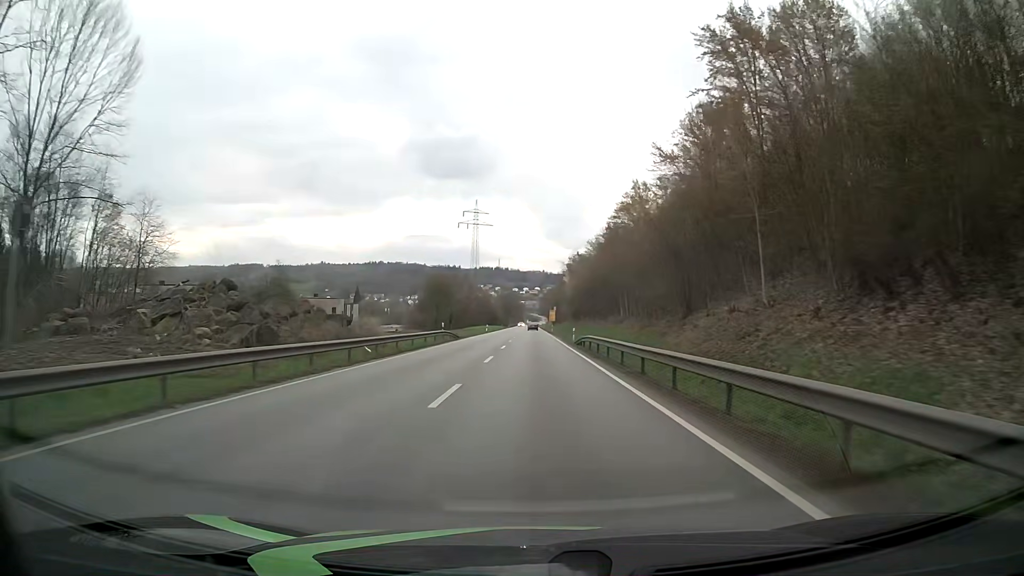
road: primary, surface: asphalt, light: Day
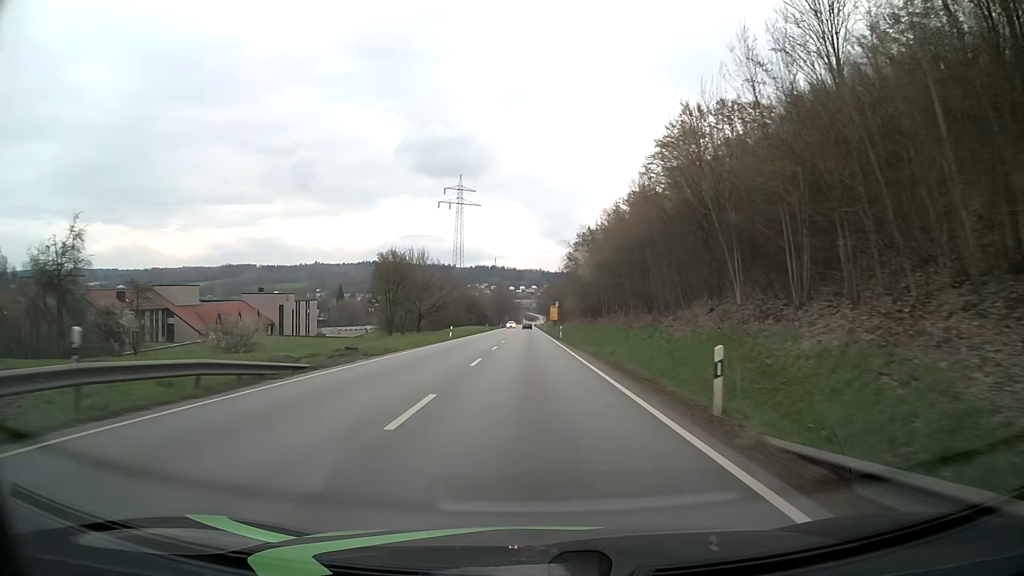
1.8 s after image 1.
(+0.2, +38.4) m; 0°
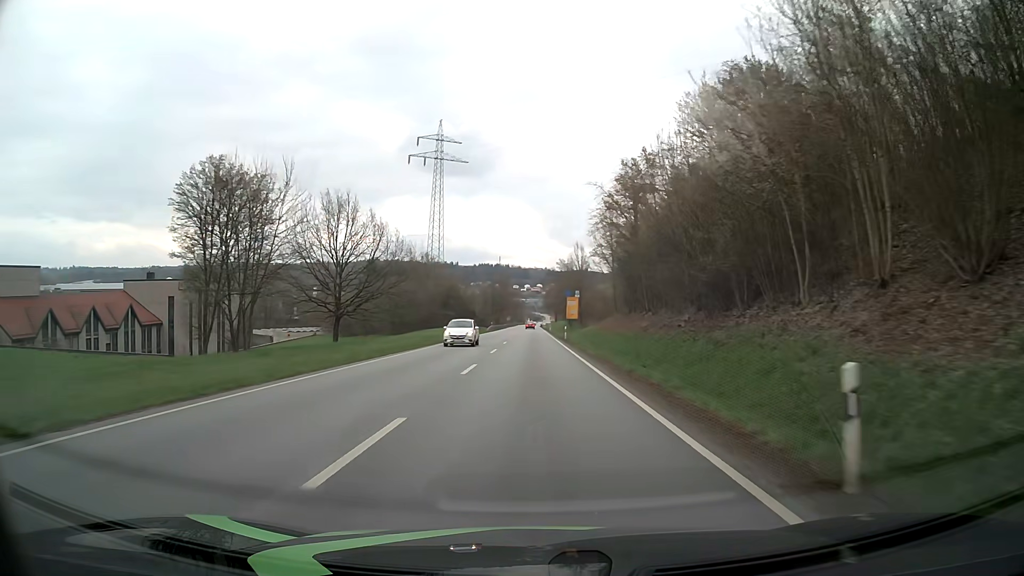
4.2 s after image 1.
(-0.2, +51.2) m; 0°
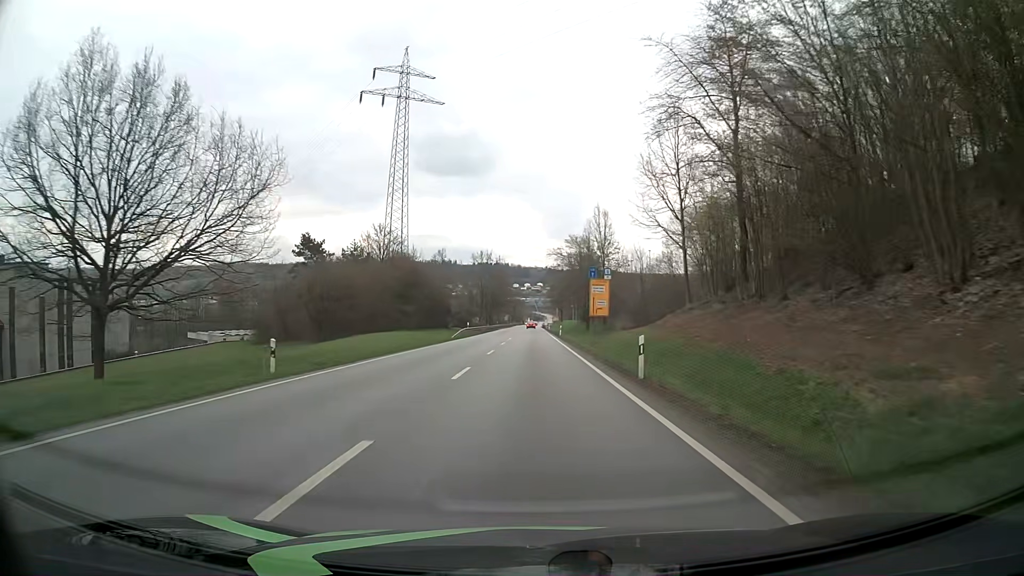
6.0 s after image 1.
(0.0, +38.0) m; 0°
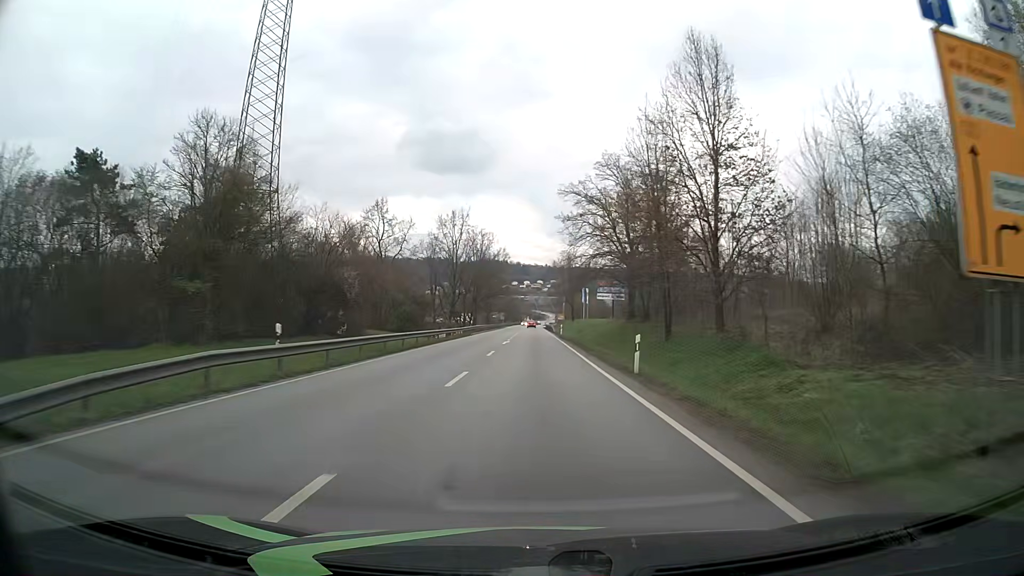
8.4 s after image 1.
(0.0, +49.3) m; 0°
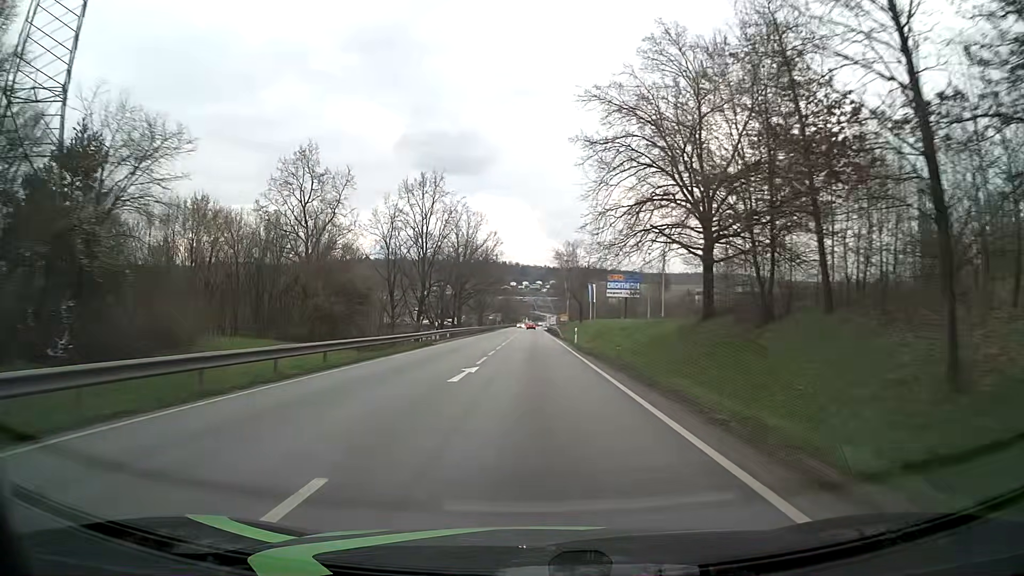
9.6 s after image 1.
(0.0, +24.2) m; 0°
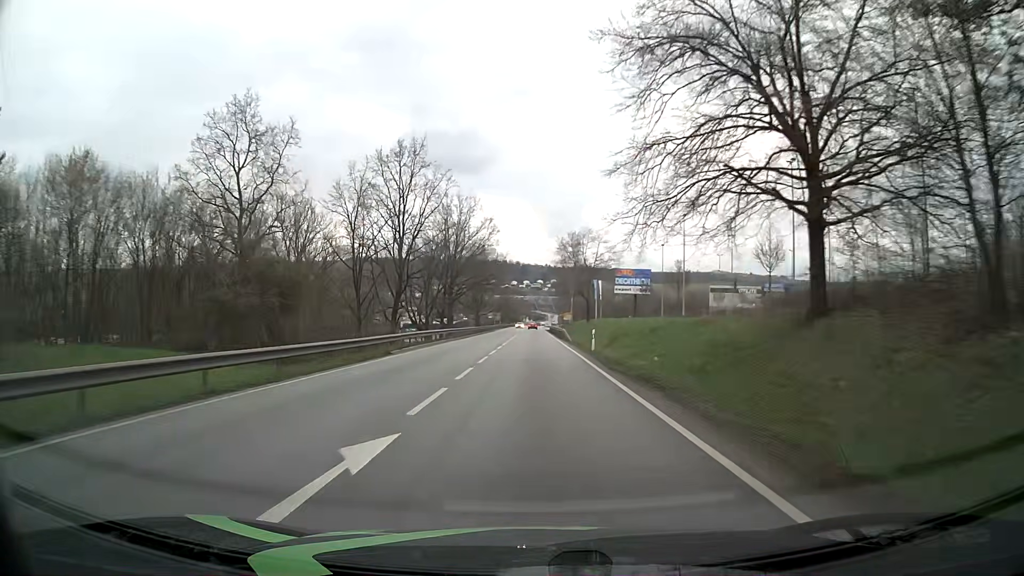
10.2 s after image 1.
(0.0, +12.0) m; 0°
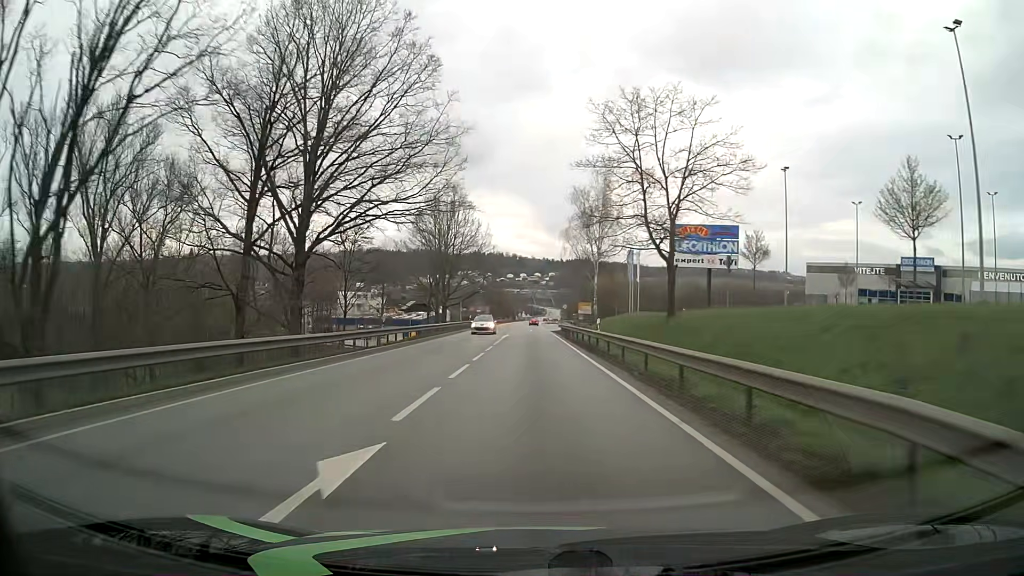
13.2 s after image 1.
(0.0, +54.6) m; 0°
(0, +10) (0, +20) (0, +30) (0, +40) (0, +50) (0, +60) (0, +70) (+1, +80) (+2, +90) (+3, +100) m
